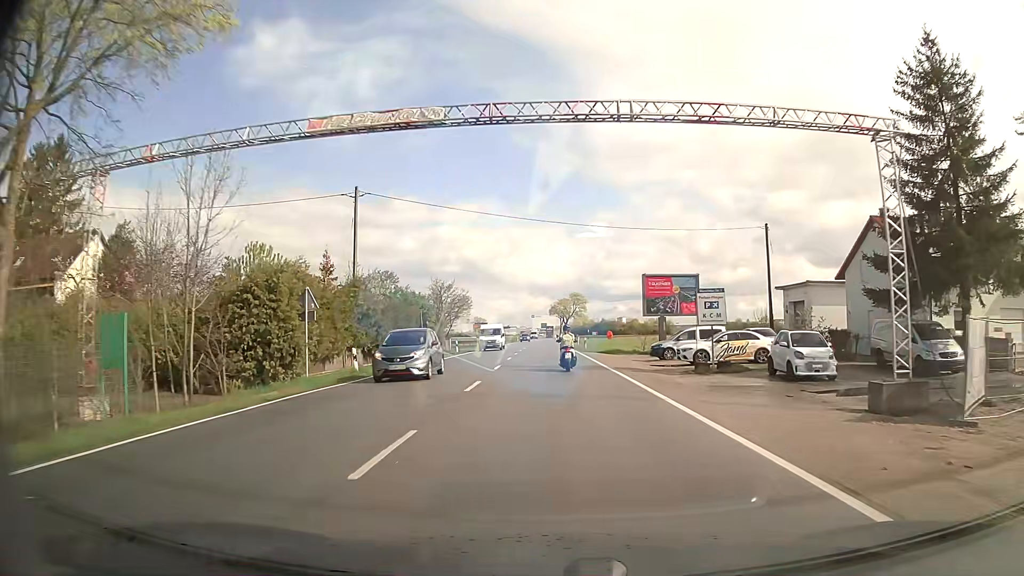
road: secondary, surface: asphalt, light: Day
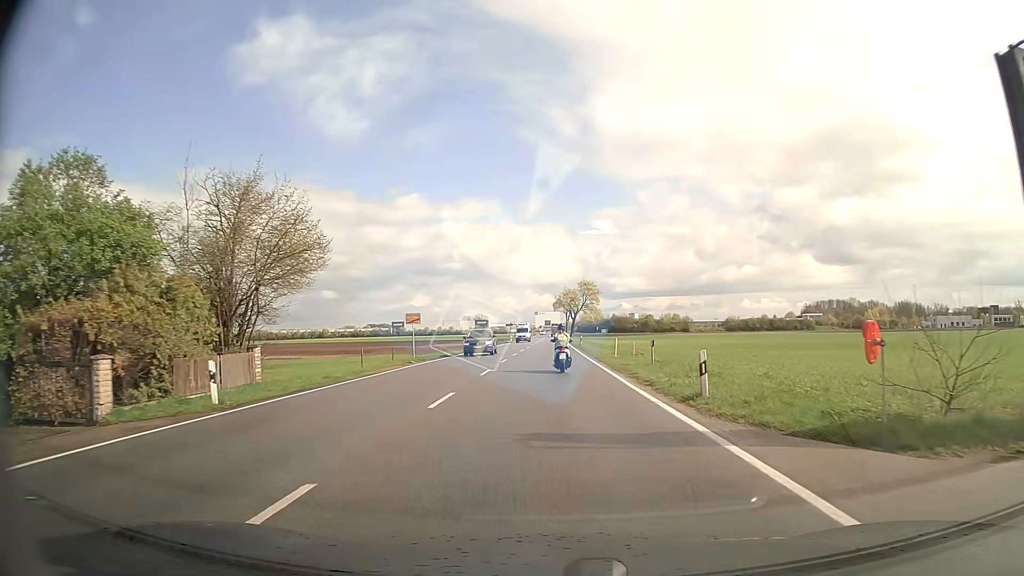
(0.0, +39.4) m; 0°
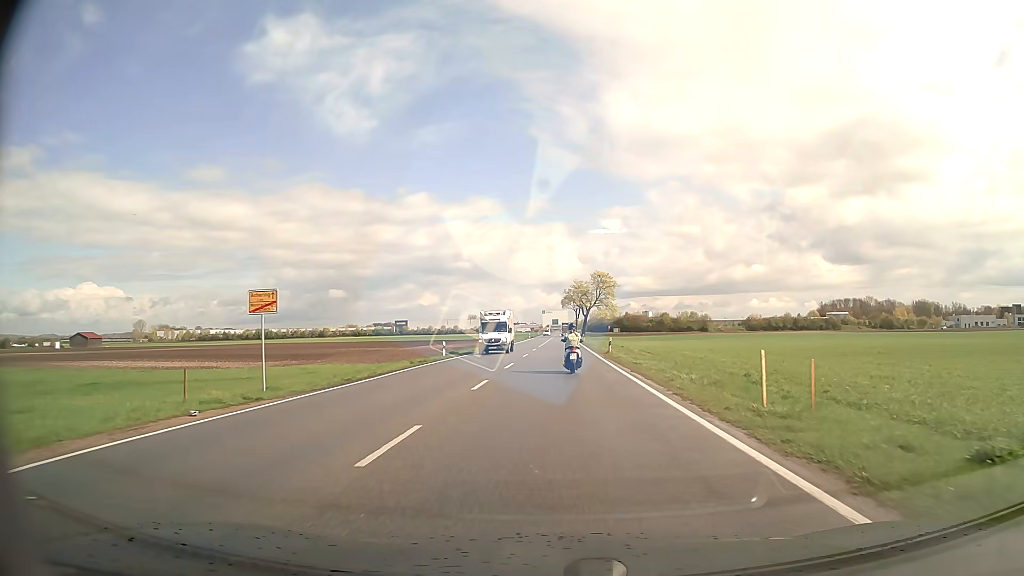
(-0.1, +23.4) m; -1°
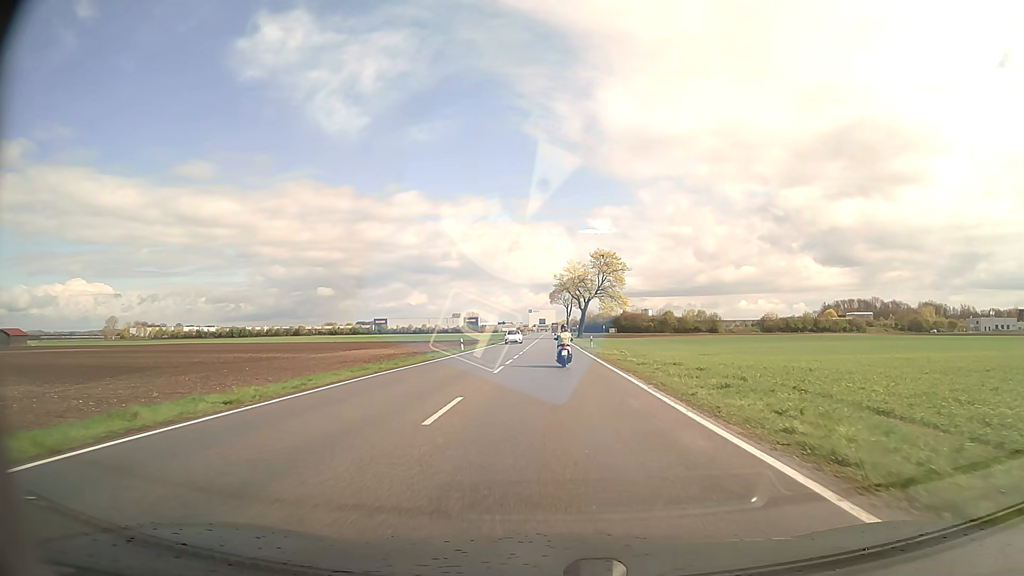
(+0.3, +39.2) m; +1°
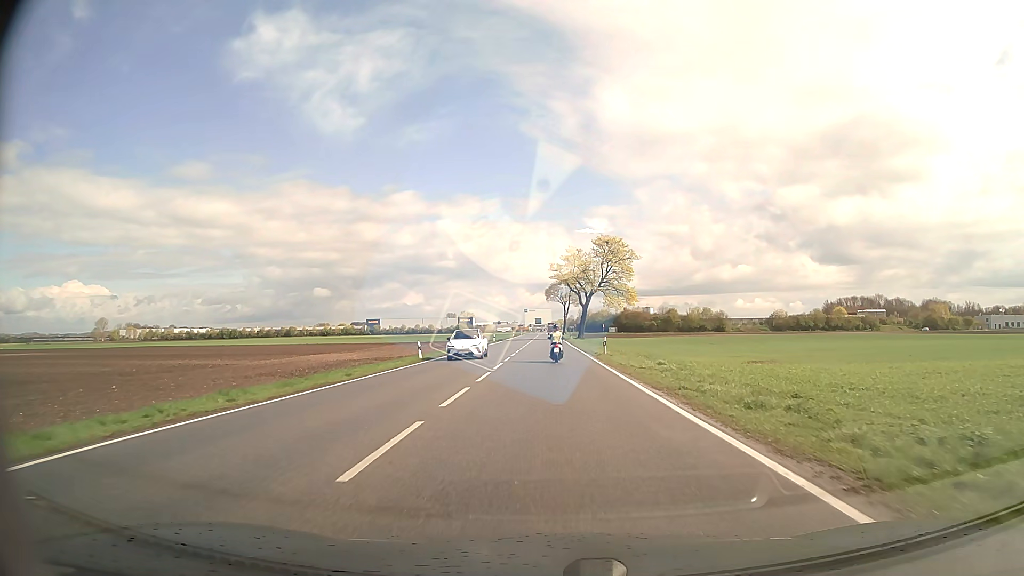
(+0.1, +15.8) m; 0°
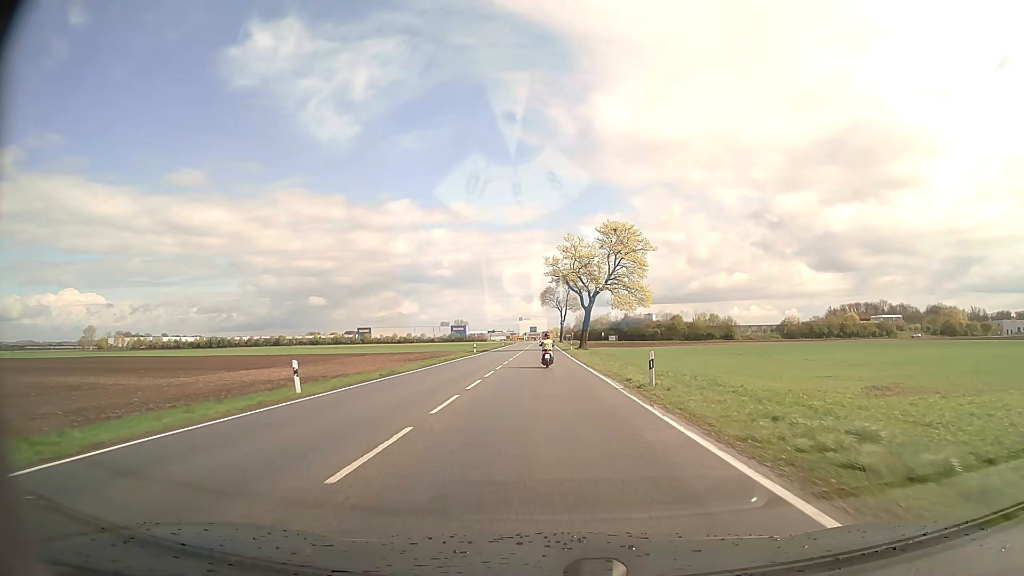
(+0.1, +18.4) m; +1°
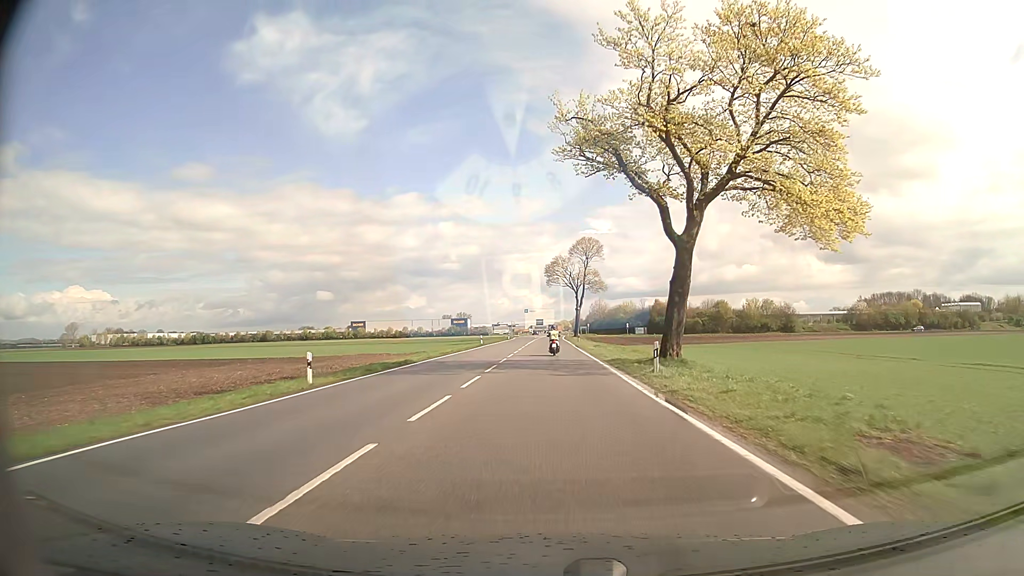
(-0.6, +50.5) m; -1°
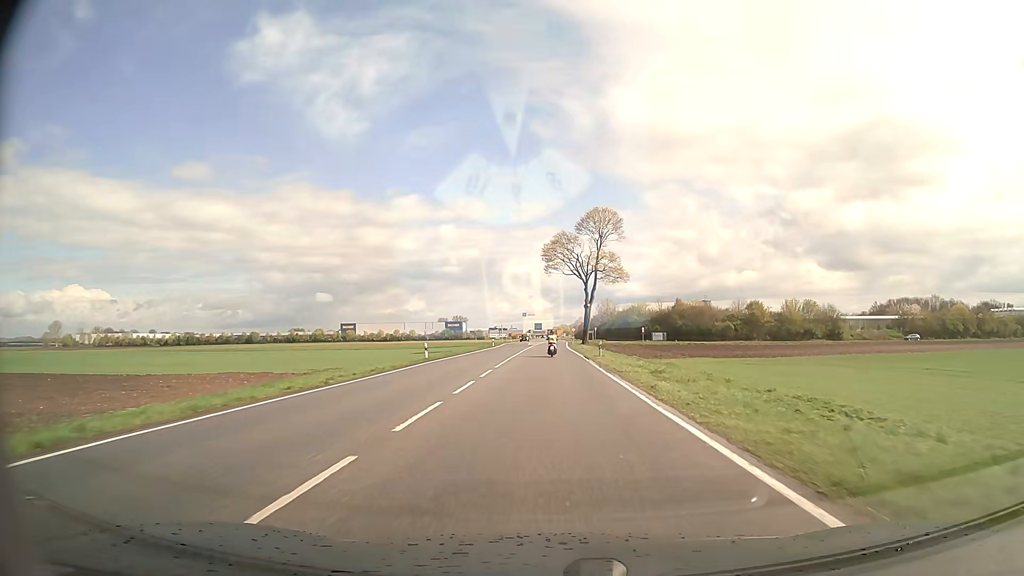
(0.0, +31.1) m; 0°
(0, +10) (0, +20) (0, +30) (0, +40) (0, +50) (0, +60) (0, +70) (0, +80) (0, +90) (0, +100) m
